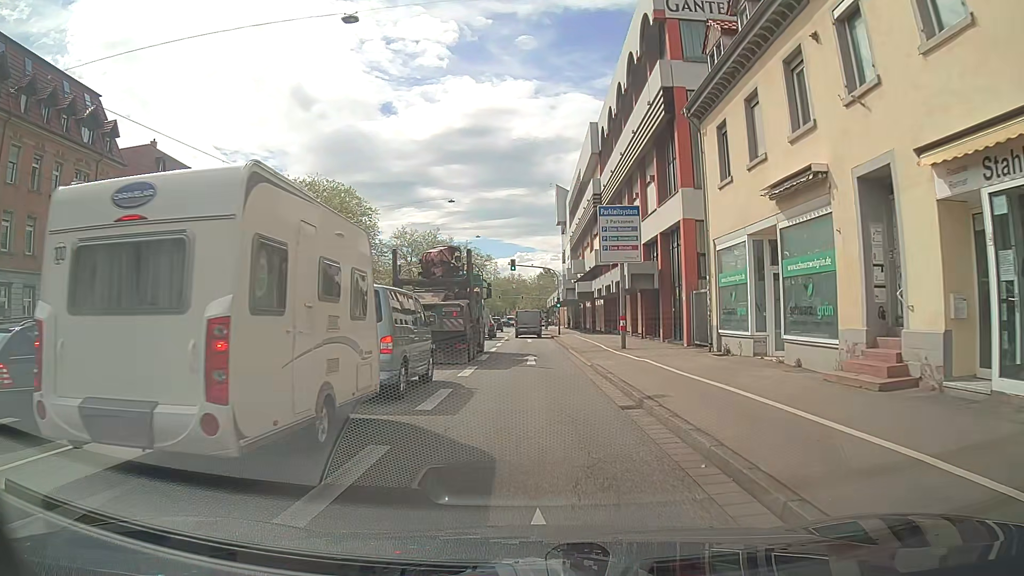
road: primary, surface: asphalt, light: Day
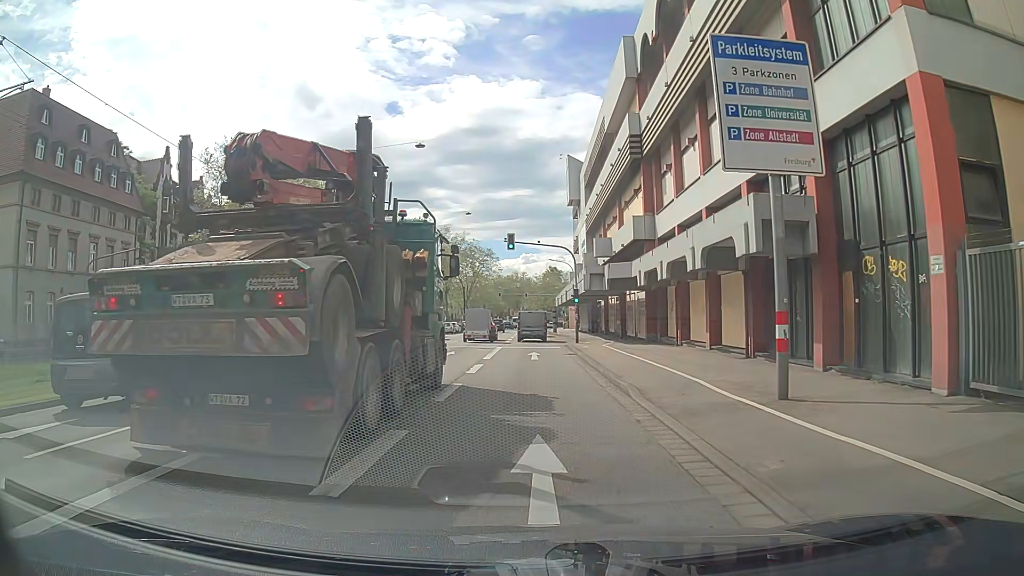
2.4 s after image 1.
(+0.2, +17.2) m; +1°
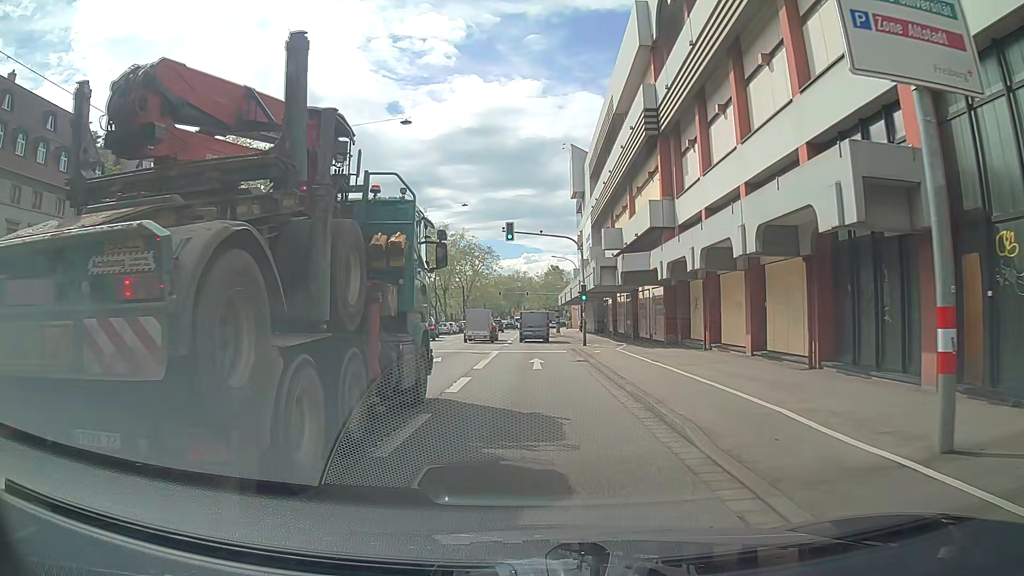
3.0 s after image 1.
(0.0, +4.5) m; -1°
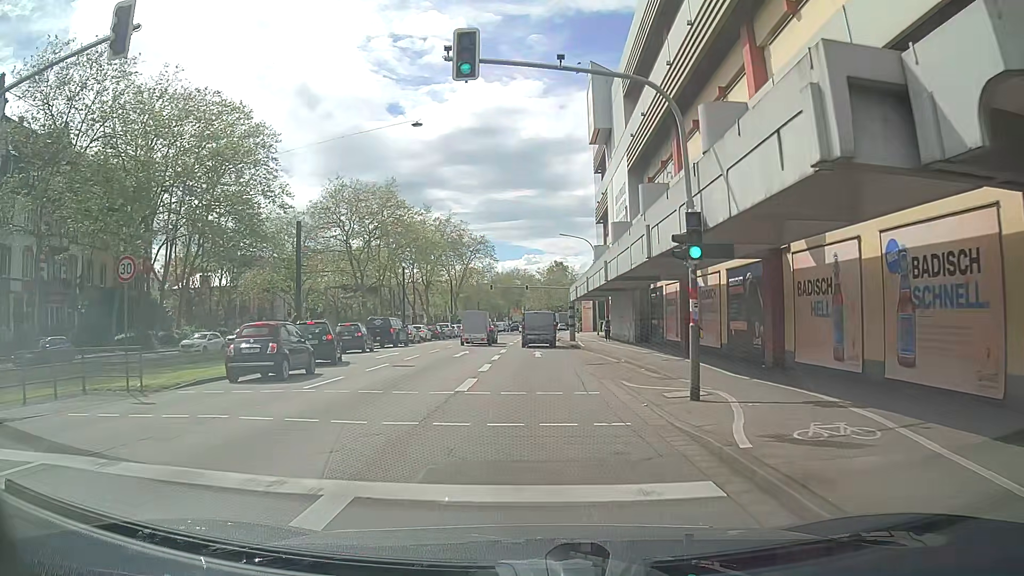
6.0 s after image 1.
(+0.3, +23.6) m; +2°
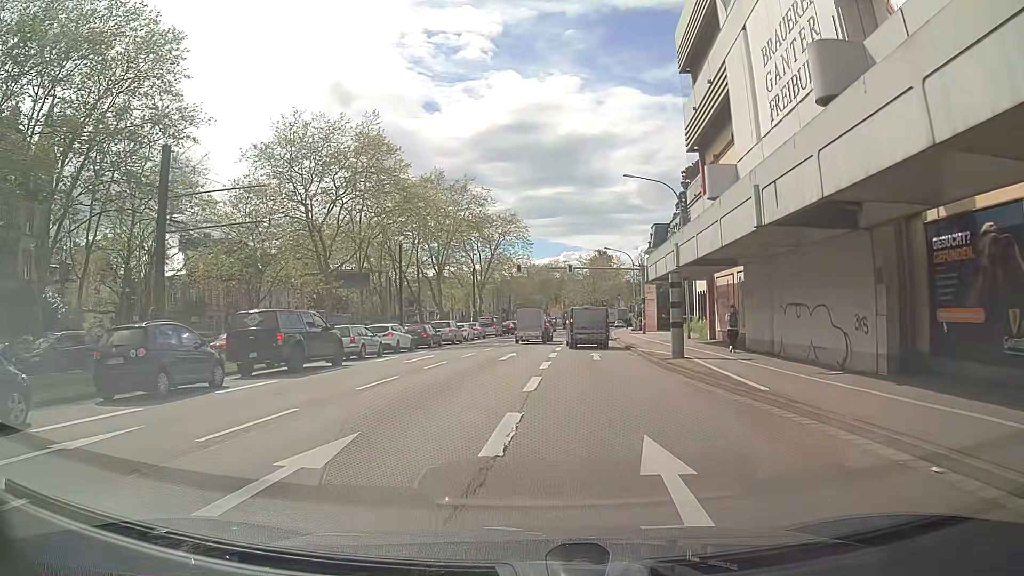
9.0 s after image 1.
(-0.9, +24.7) m; -3°
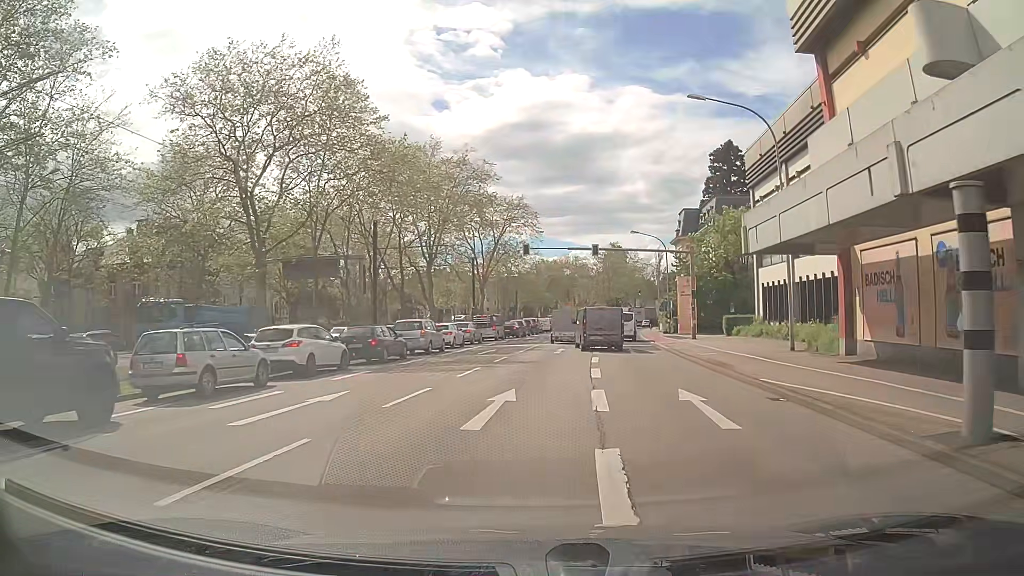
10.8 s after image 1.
(-0.3, +14.6) m; -1°
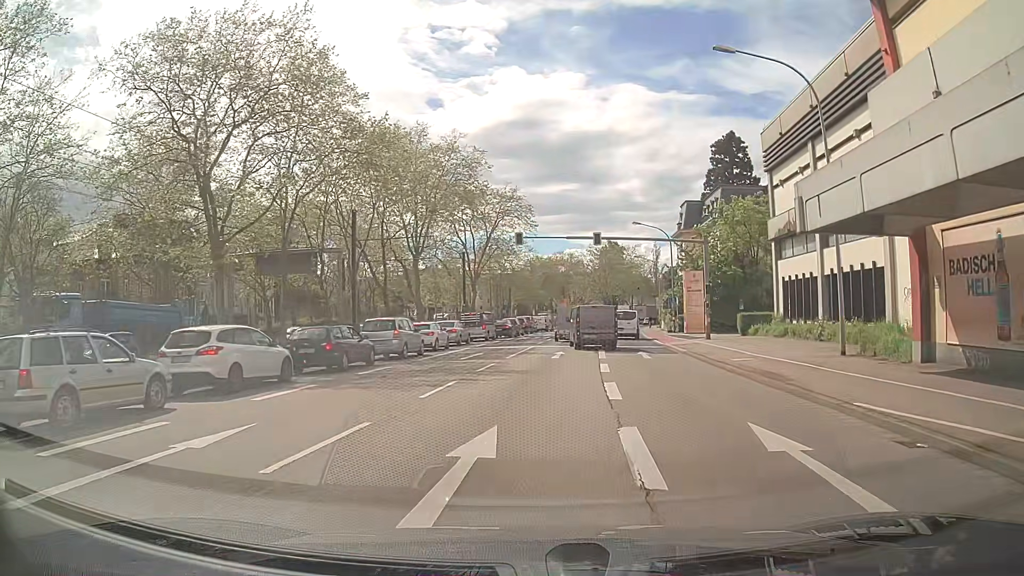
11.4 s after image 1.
(0.0, +4.7) m; 0°
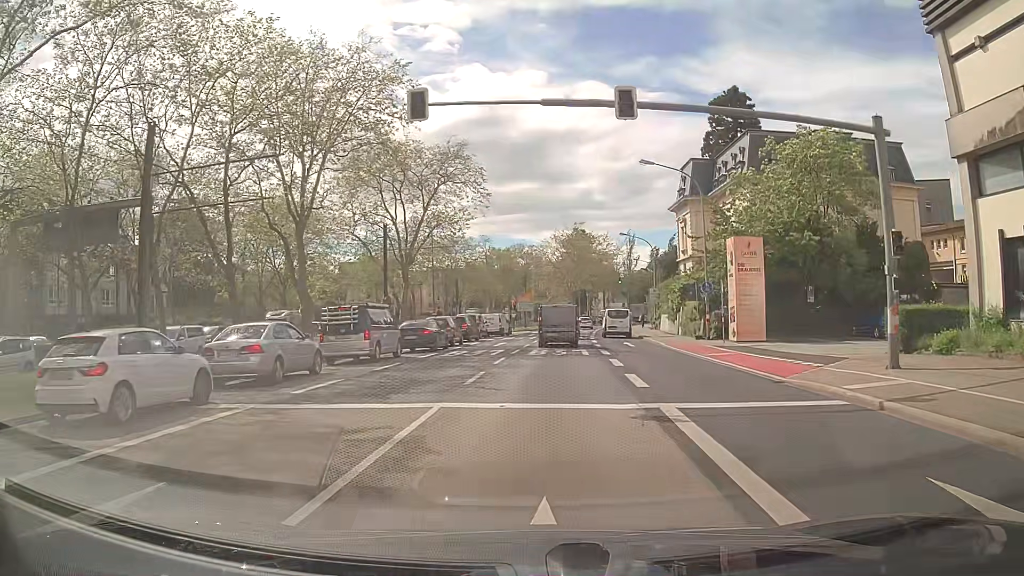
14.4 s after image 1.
(+0.6, +23.3) m; +3°
(0, +10) (0, +20) (+1, +30) (+1, +40) (+2, +50) (+3, +60) (+4, +70) (+6, +80) (+7, +90) (+9, +99) m
